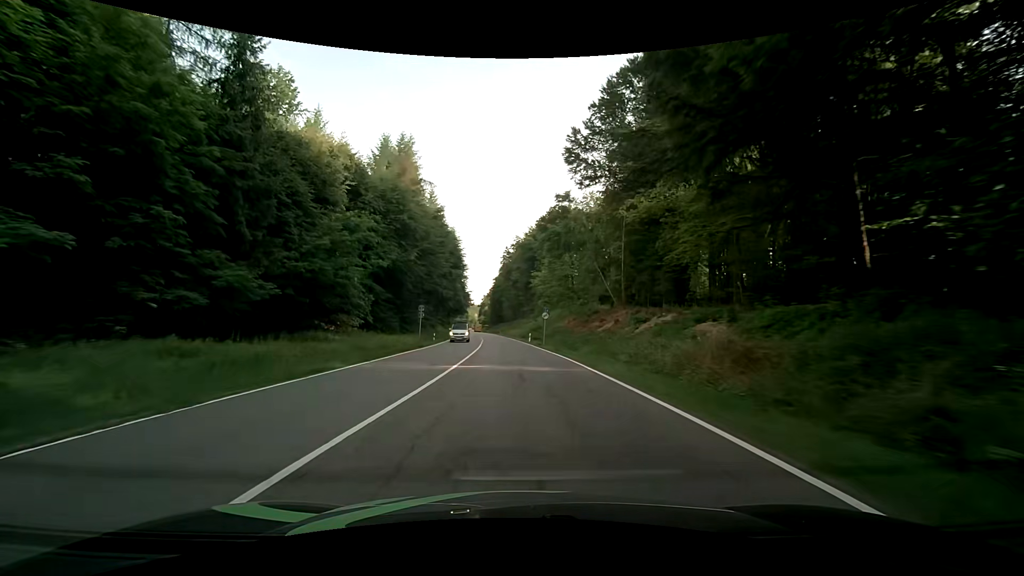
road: secondary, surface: asphalt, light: Day
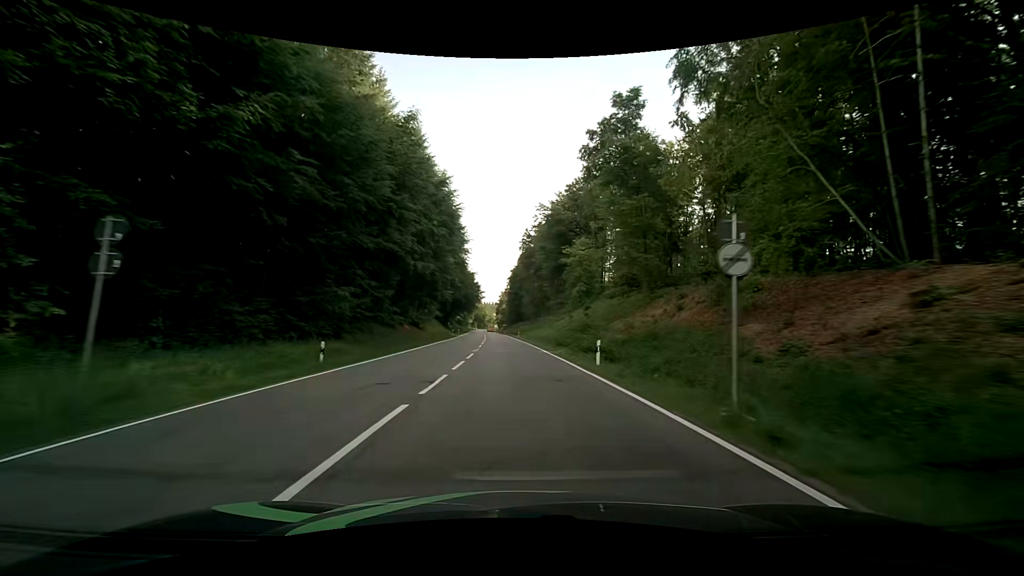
(-1.0, +36.6) m; -3°
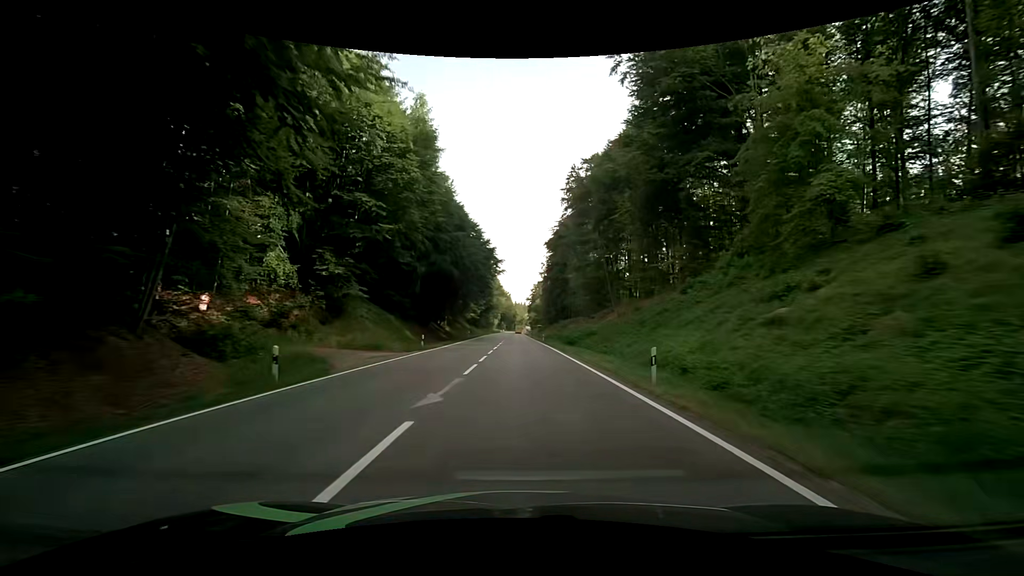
(-2.4, +62.7) m; -4°
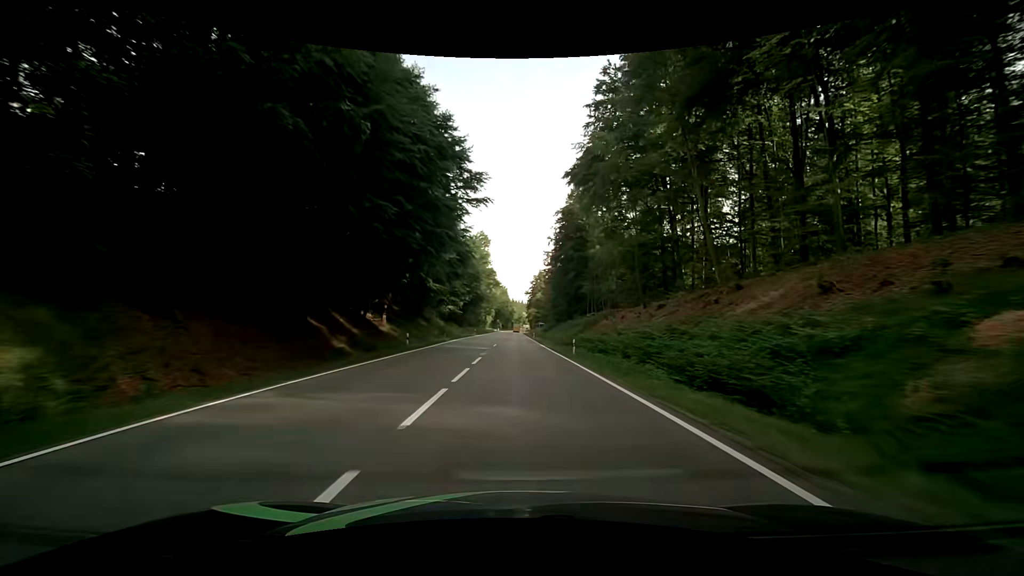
(0.0, +38.3) m; 0°
(0, +10) (0, +20) (0, +30) (0, +40) (0, +50) (0, +60) (0, +70) (0, +80) (0, +90) (0, +100) m
